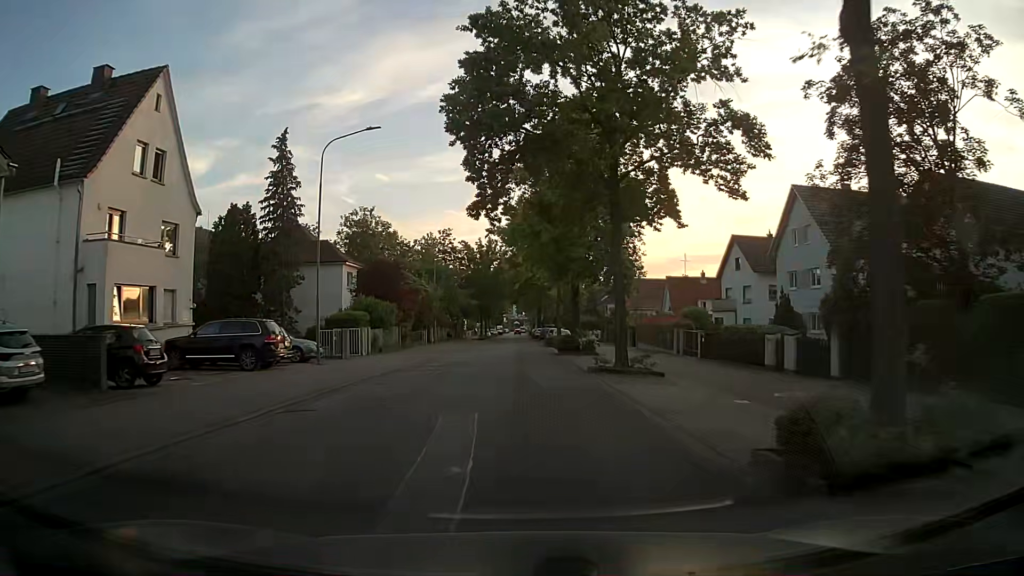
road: tertiary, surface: asphalt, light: Day
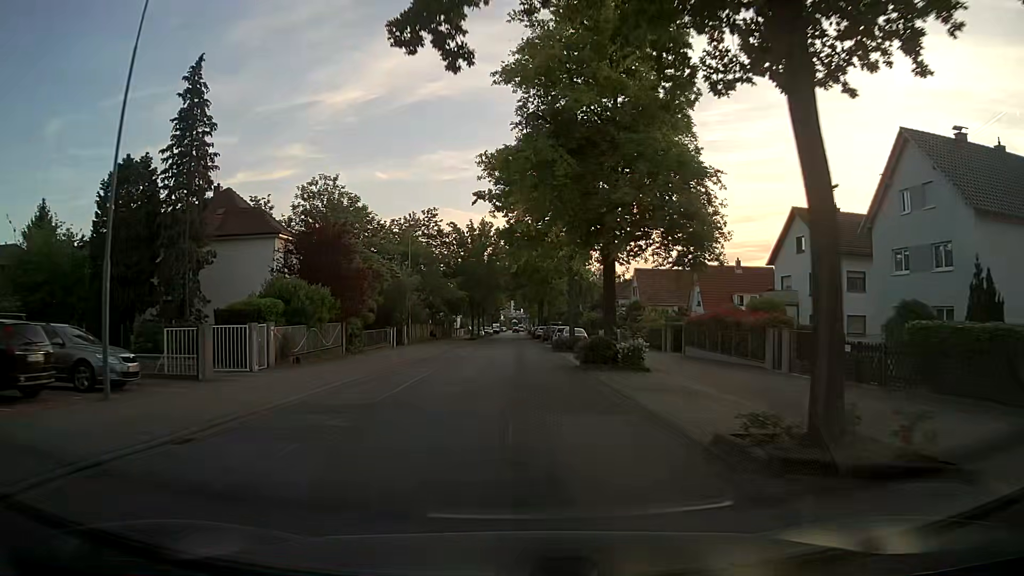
(+0.1, +14.7) m; 0°
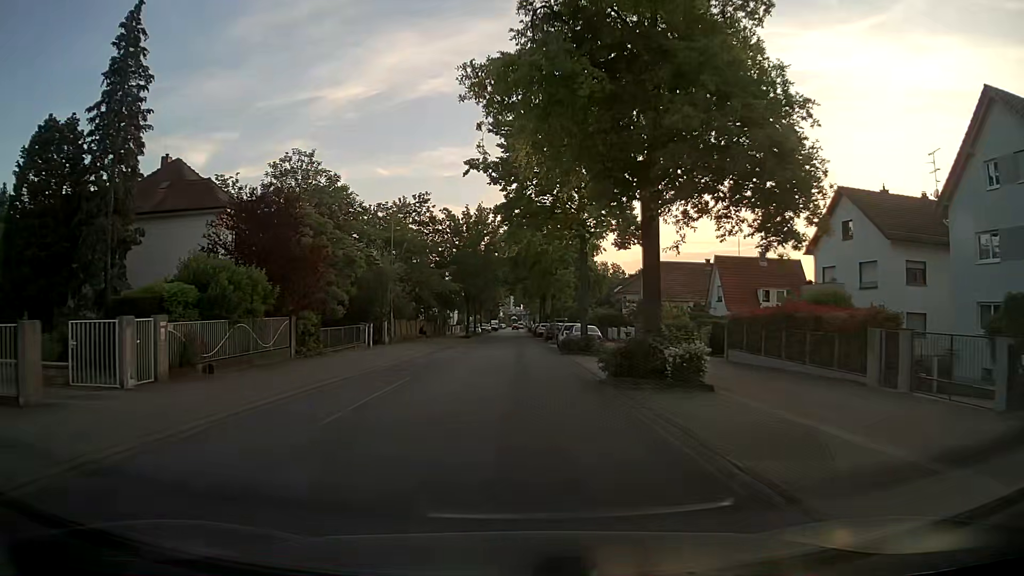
(0.0, +7.4) m; 0°
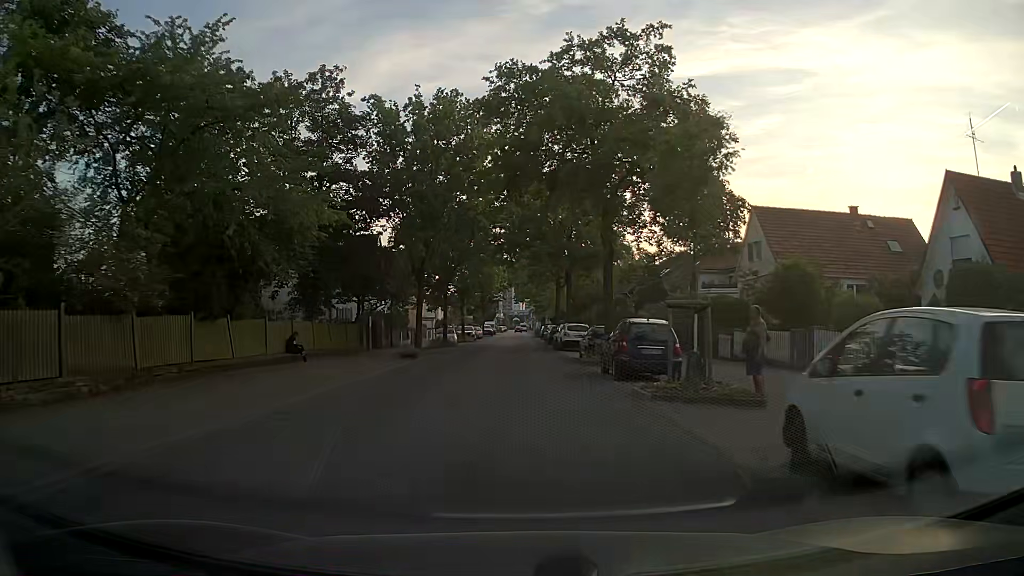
(0.0, +37.2) m; 0°
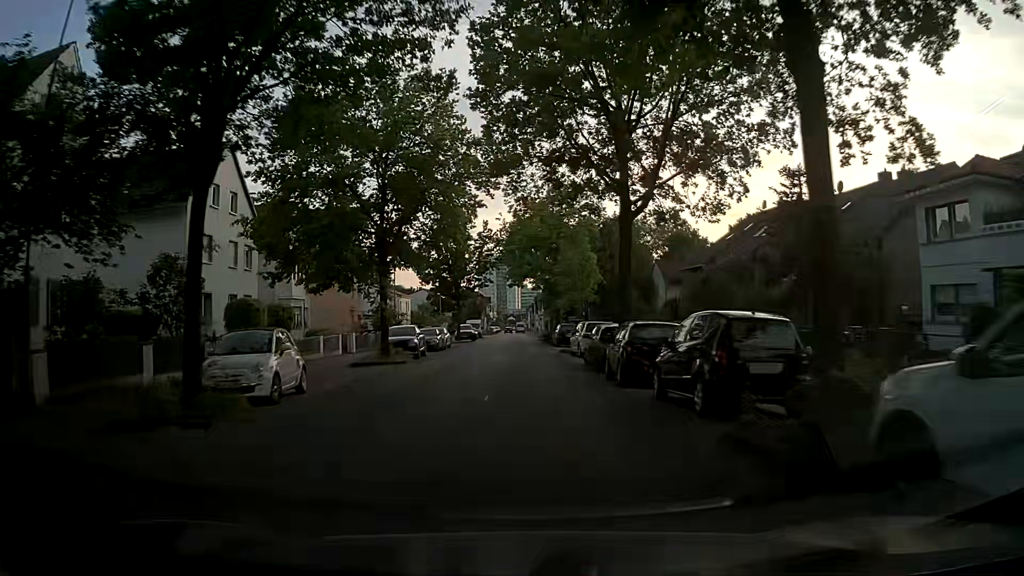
(+0.1, +37.8) m; 0°
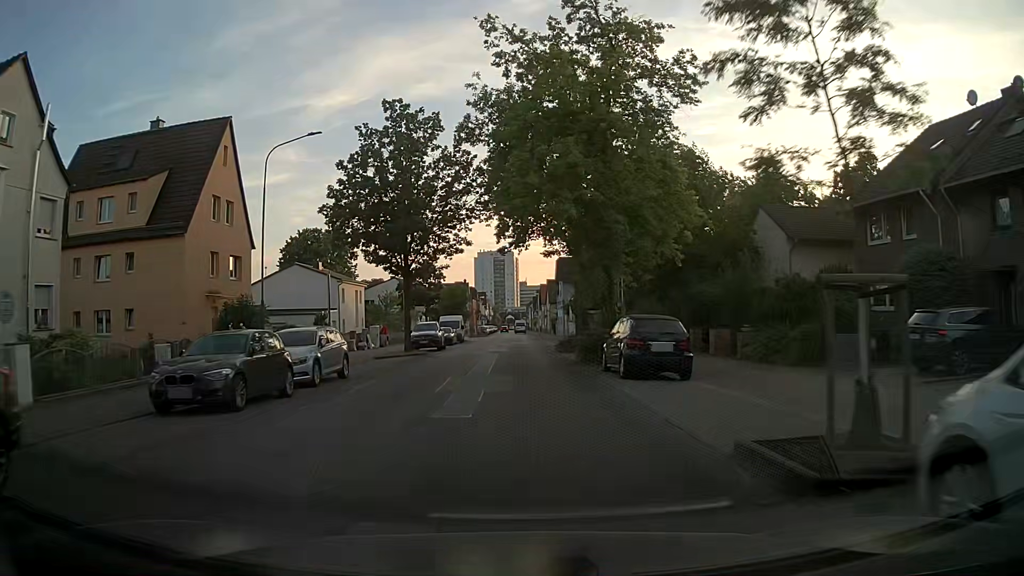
(+0.3, +29.5) m; 0°
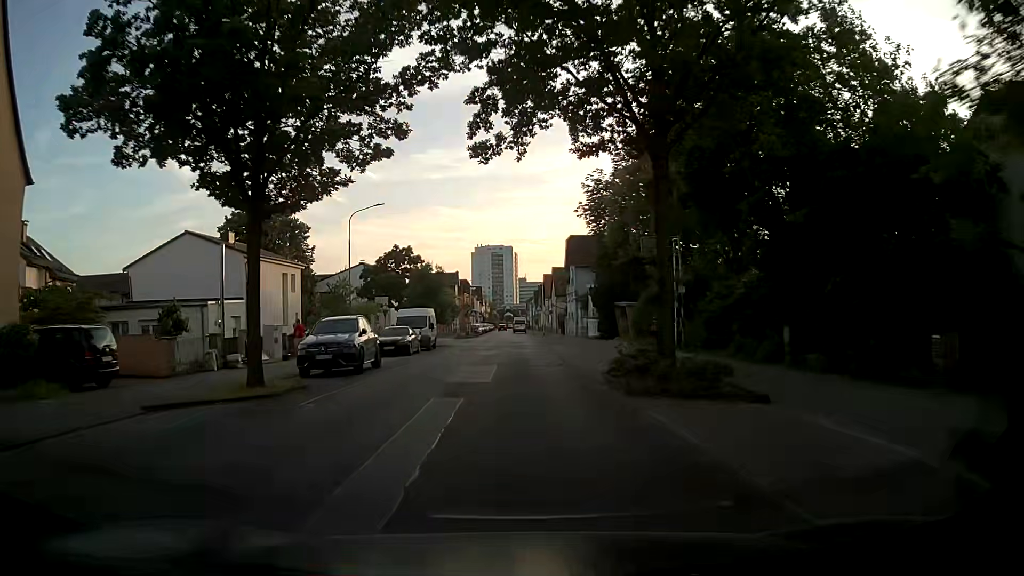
(+0.2, +20.7) m; +1°
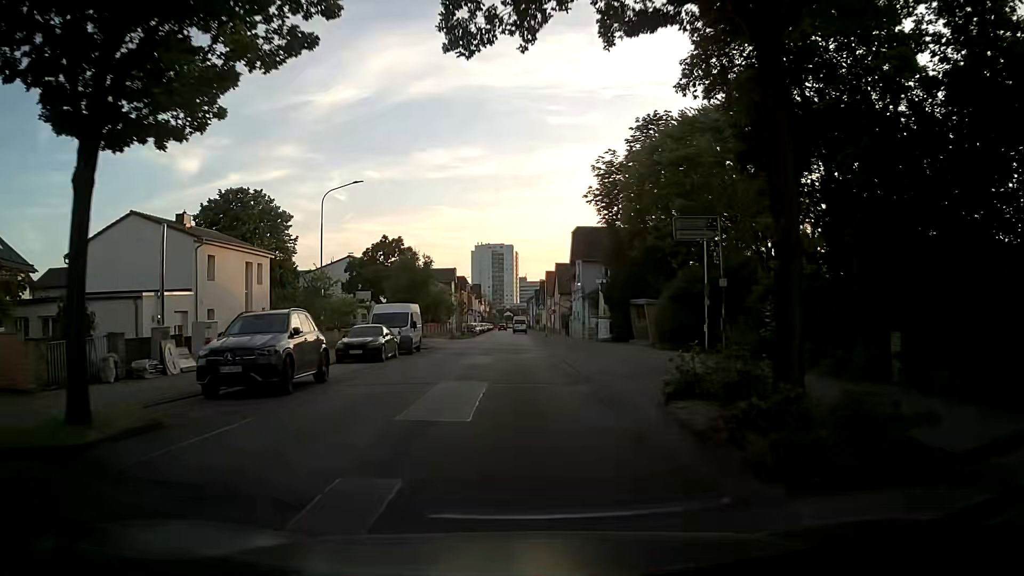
(0.0, +6.6) m; 0°
(0, +10) (0, +20) (0, +30) (0, +40) (0, +50) (-1, +60) (-10, +63) (-20, +60) (-29, +56) (-38, +52) m
